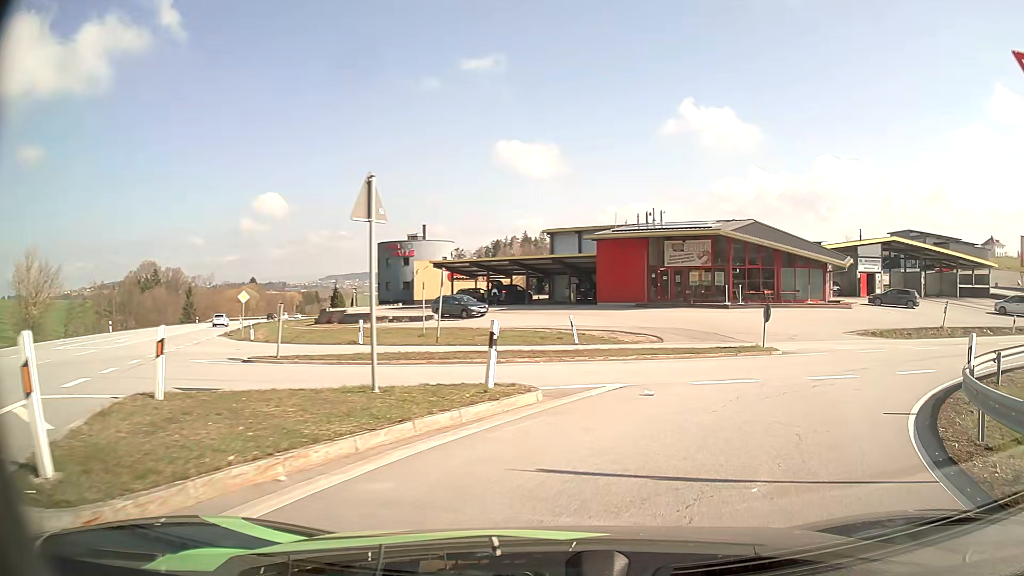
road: residential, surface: asphalt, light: Day
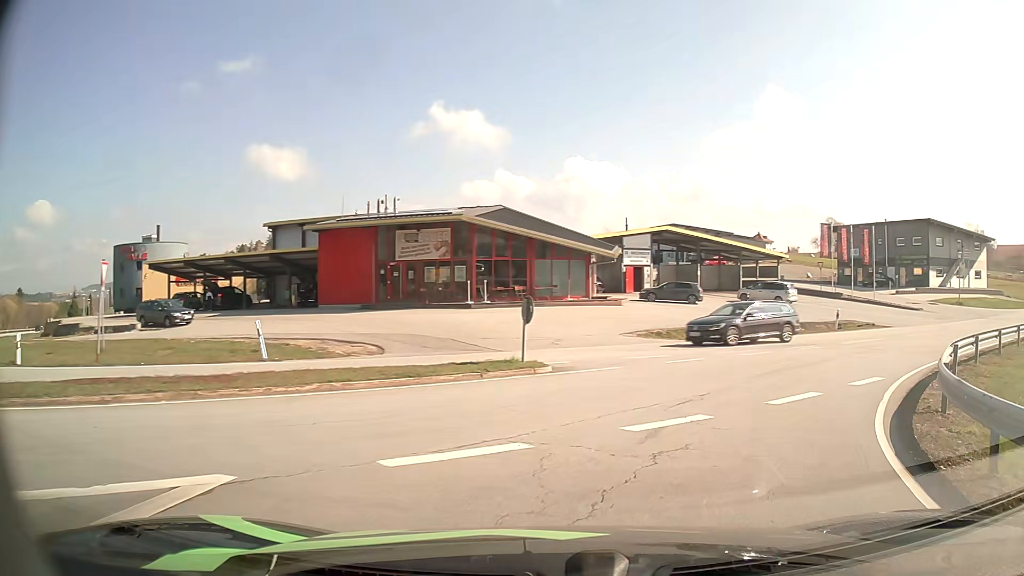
(+1.3, +7.1) m; +21°
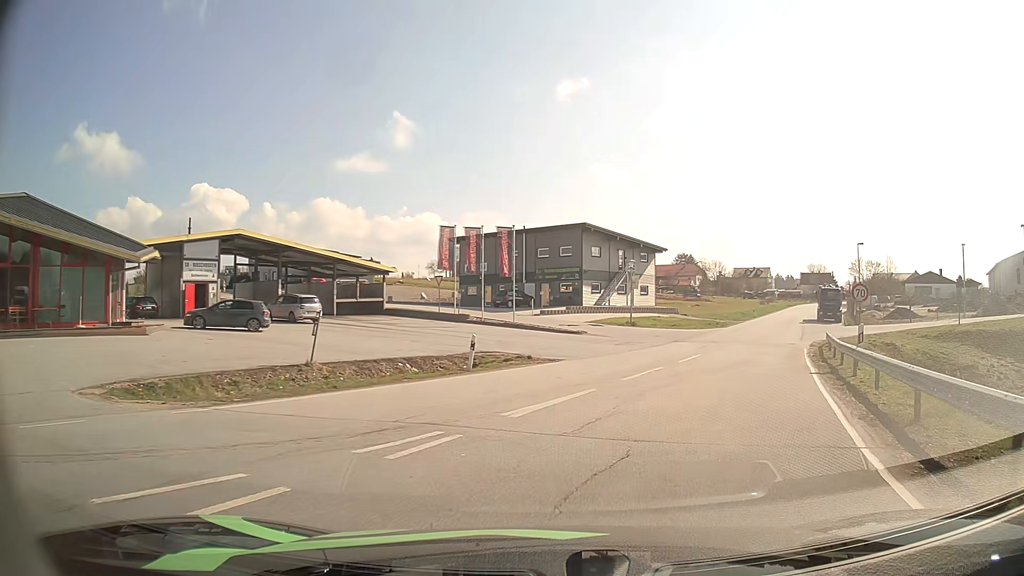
(+4.3, +13.2) m; +33°
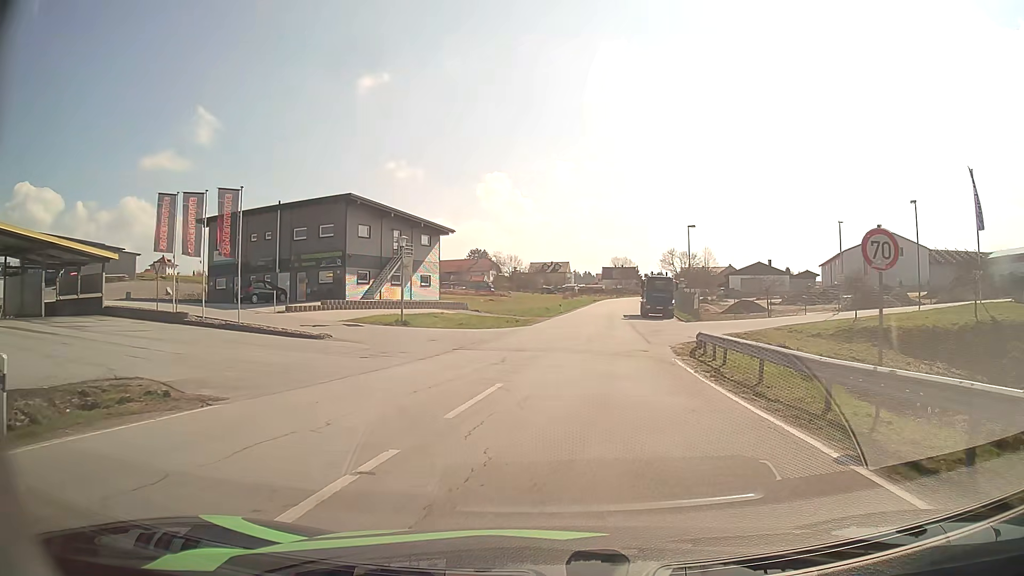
(+2.1, +12.5) m; +17°
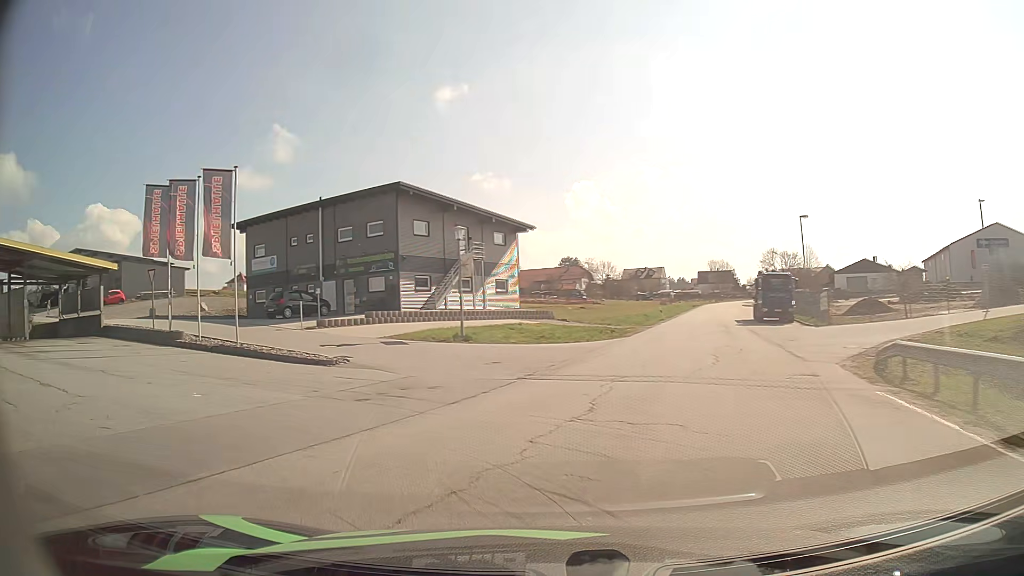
(-0.1, +8.2) m; -8°
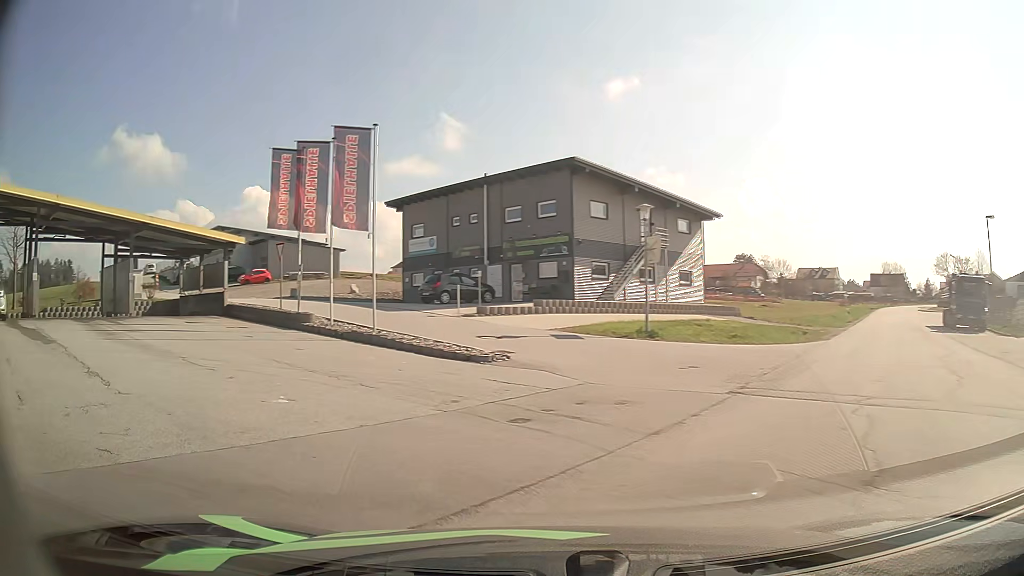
(-0.5, +3.9) m; -15°
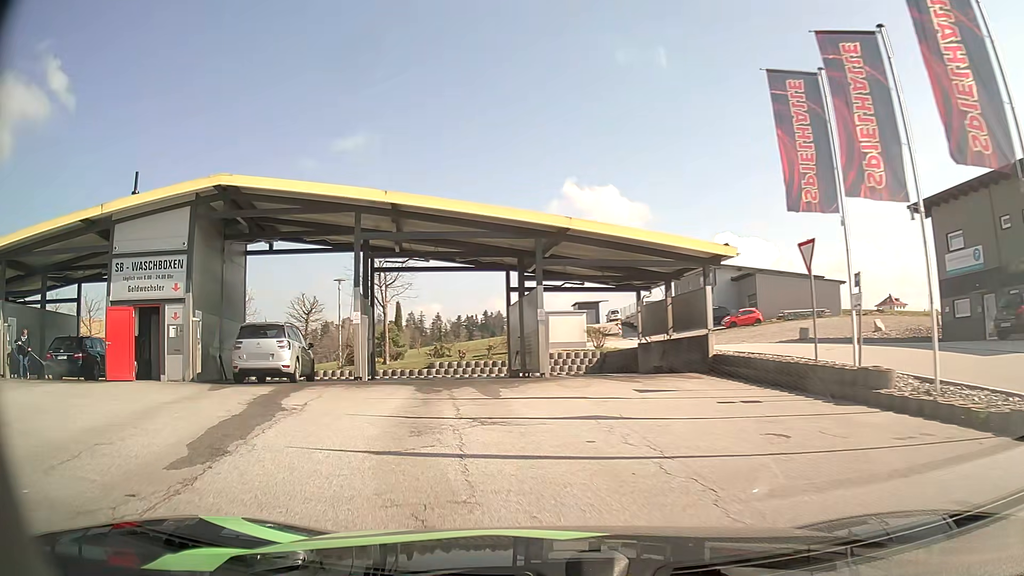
(-4.3, +11.0) m; -40°
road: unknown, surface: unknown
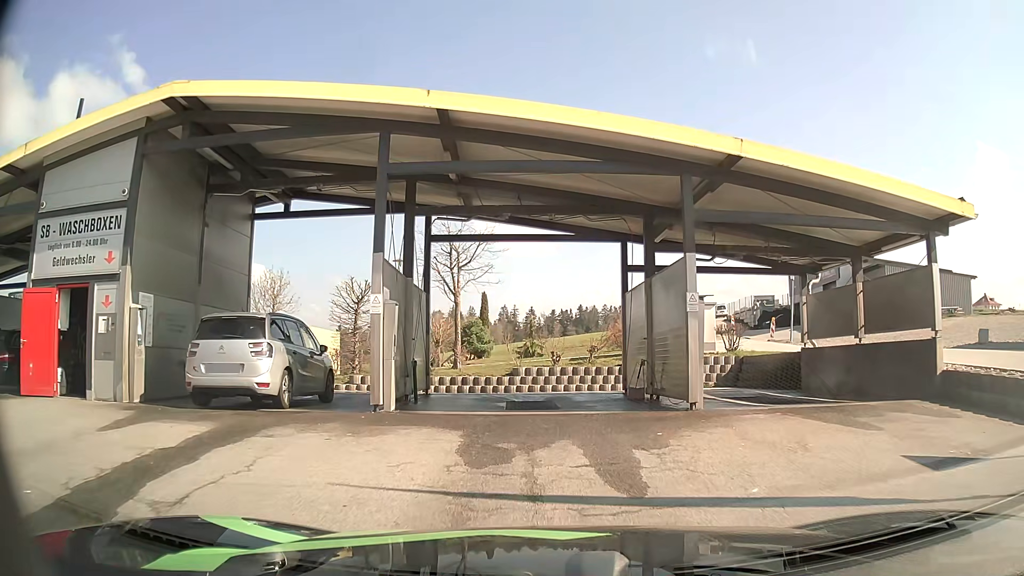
(-0.8, +7.4) m; -8°
